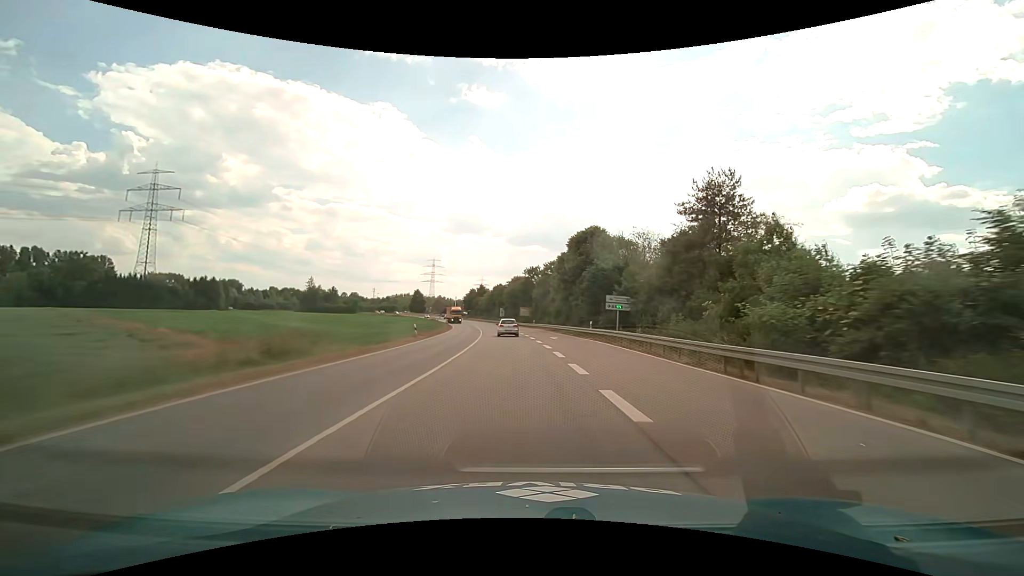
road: primary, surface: asphalt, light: Day
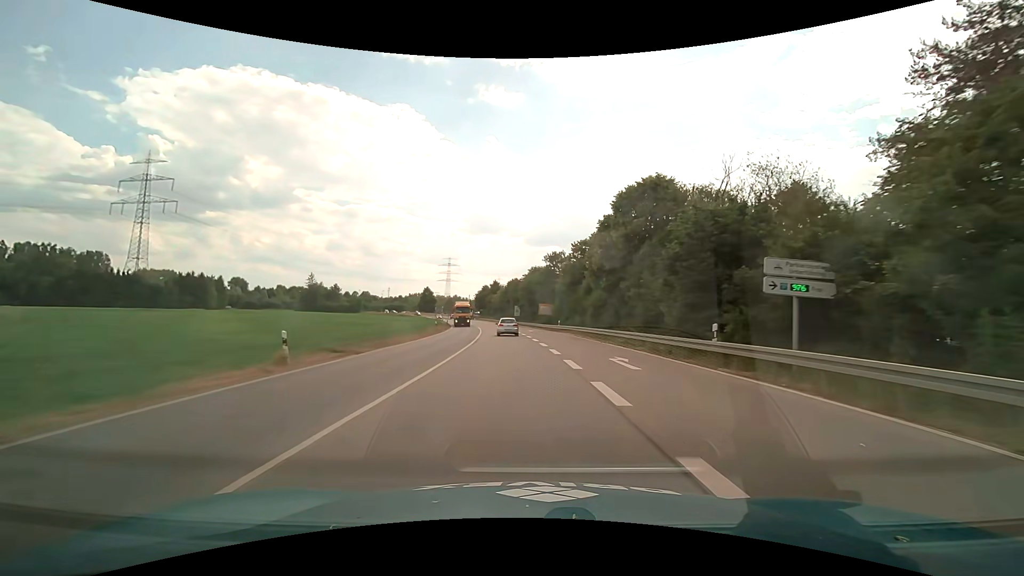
(-0.5, +22.6) m; -2°
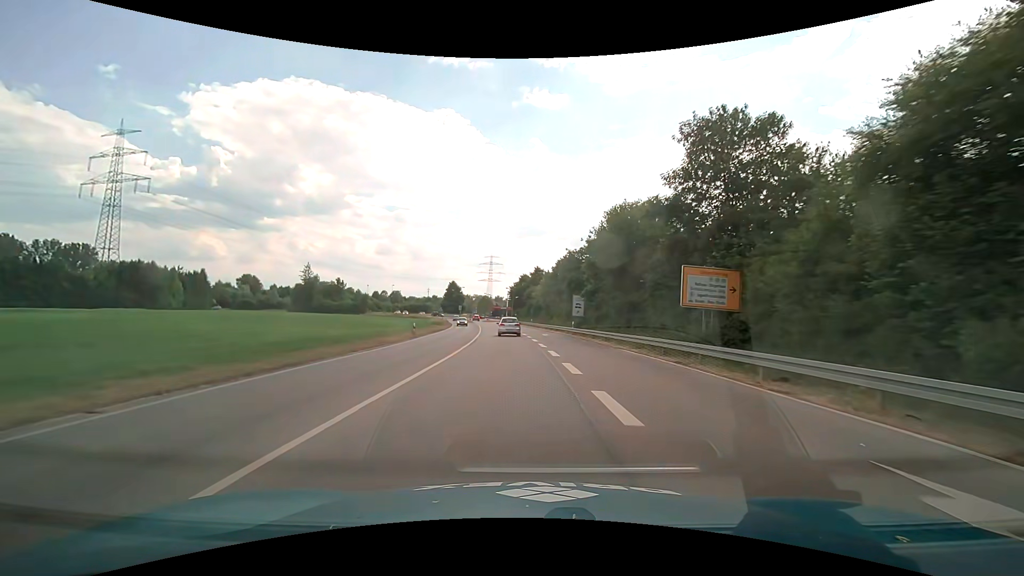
(-2.7, +55.1) m; -6°
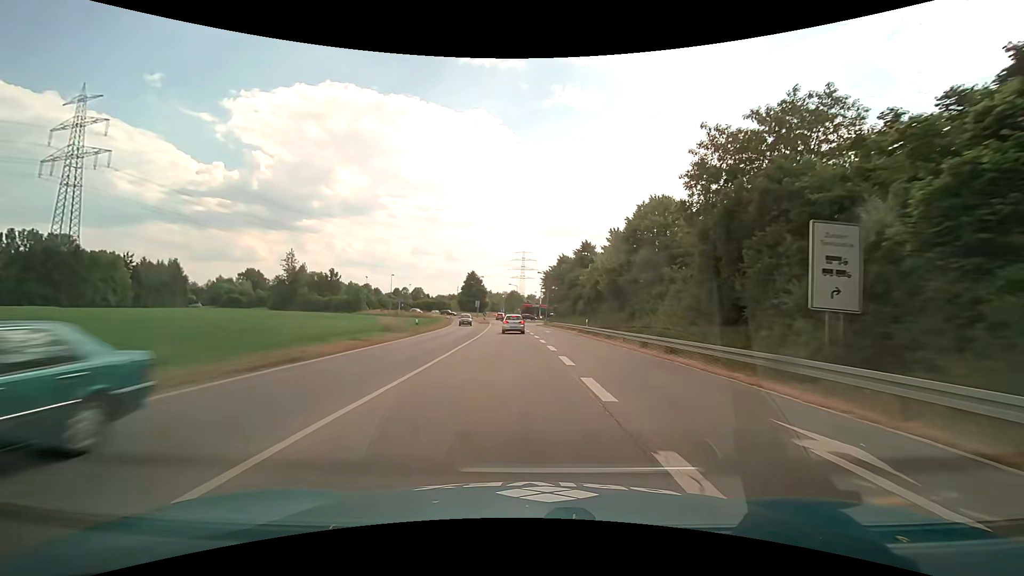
(-1.3, +39.8) m; -4°
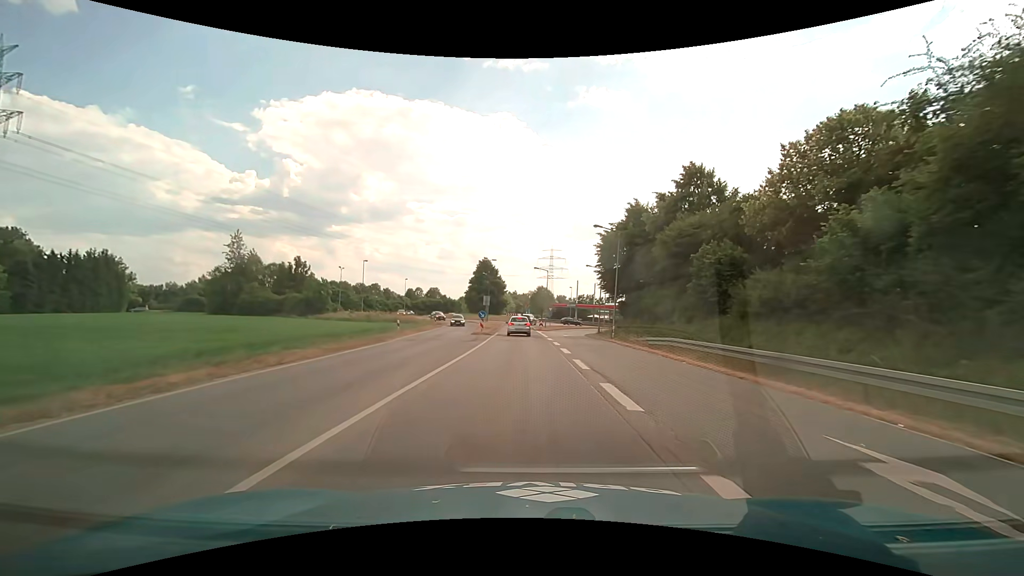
(-1.2, +42.2) m; -3°
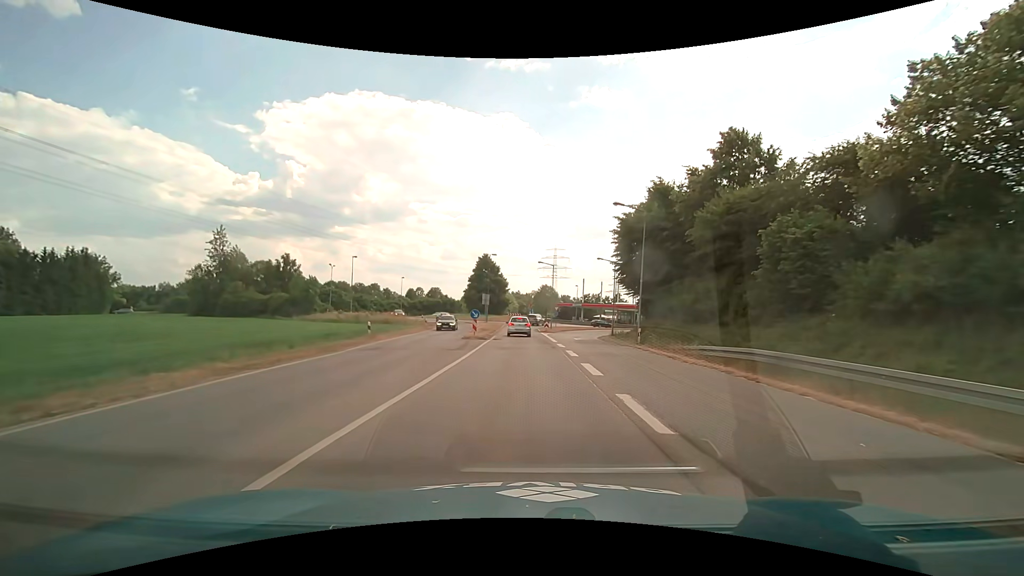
(0.0, +7.3) m; 0°
(0, +10) (0, +20) (0, +30) (-1, +40) (-1, +50) (-1, +60) (-1, +70) (+3, +79) (+9, +87) (+15, +95) m
